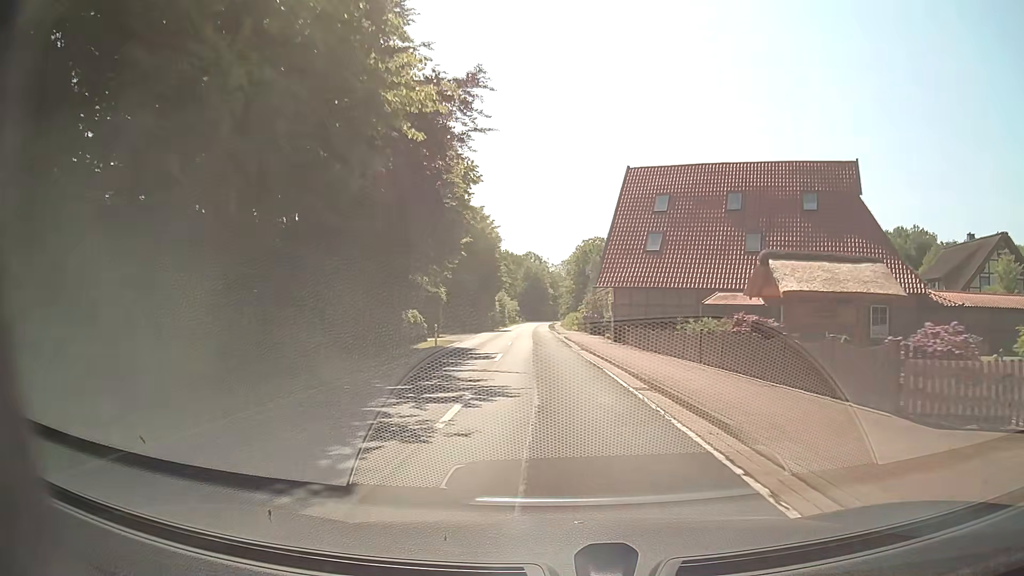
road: secondary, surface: asphalt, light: Day
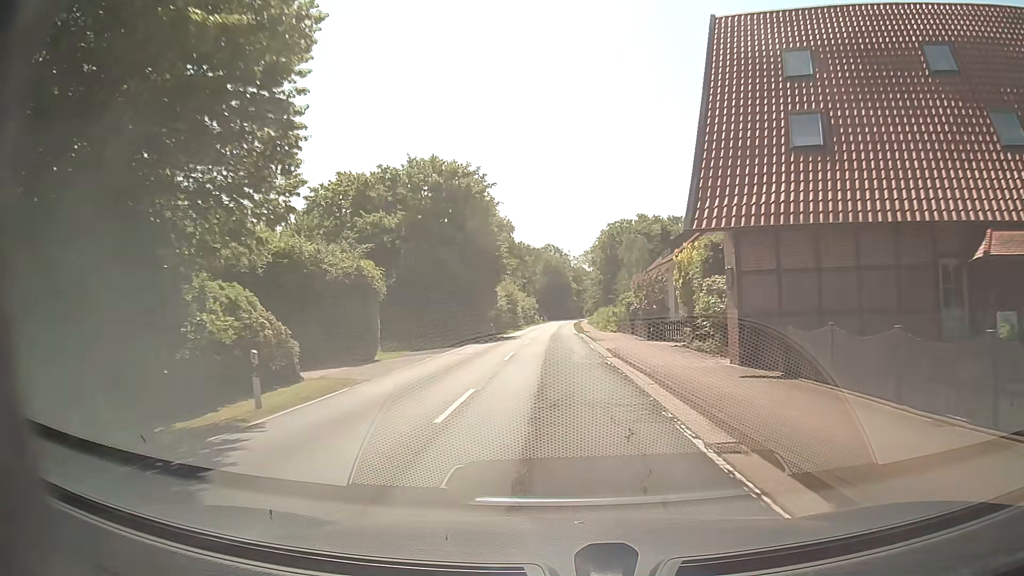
(-0.4, +23.7) m; -2°
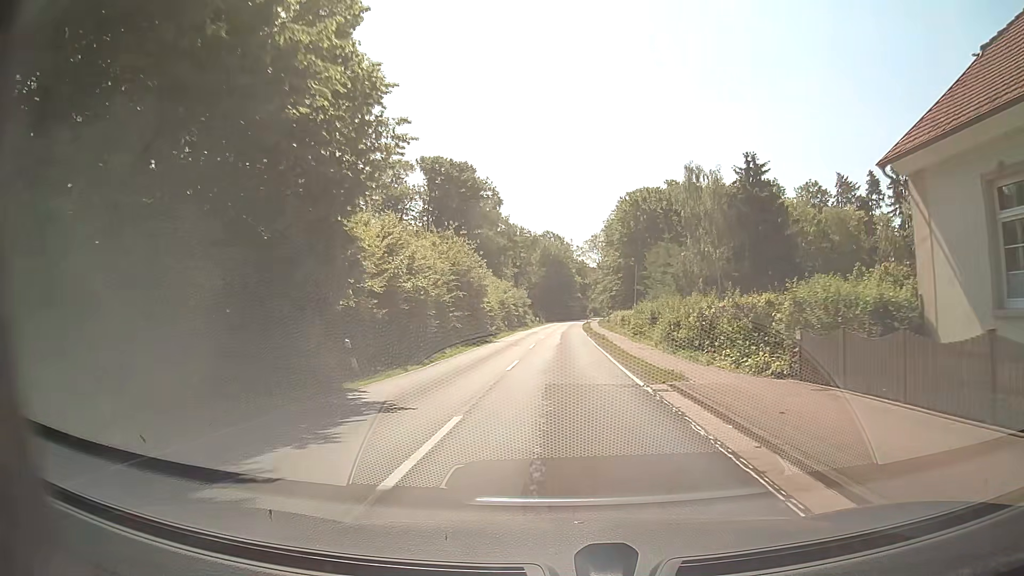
(-0.4, +39.5) m; 0°
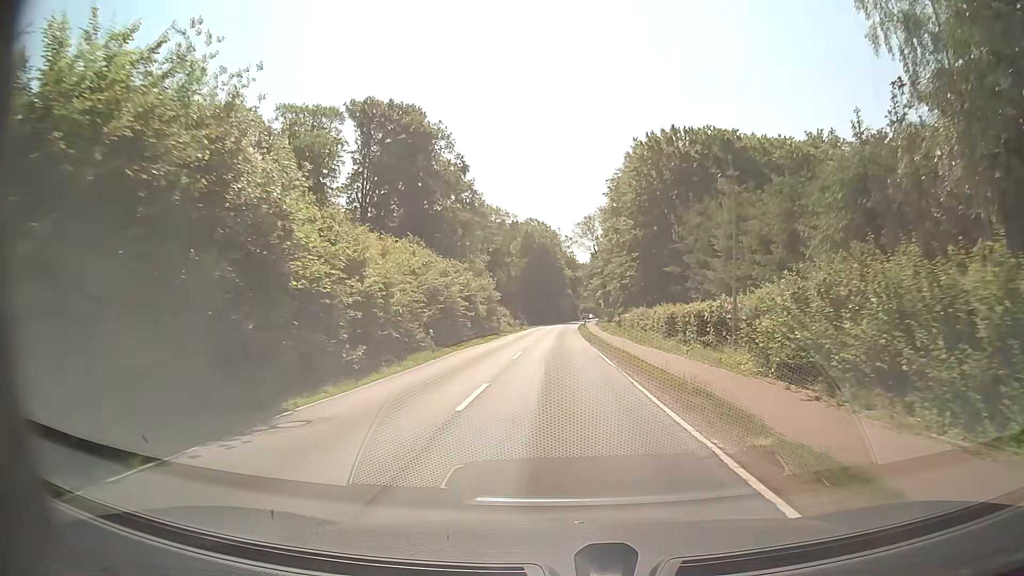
(+0.4, +31.8) m; +2°
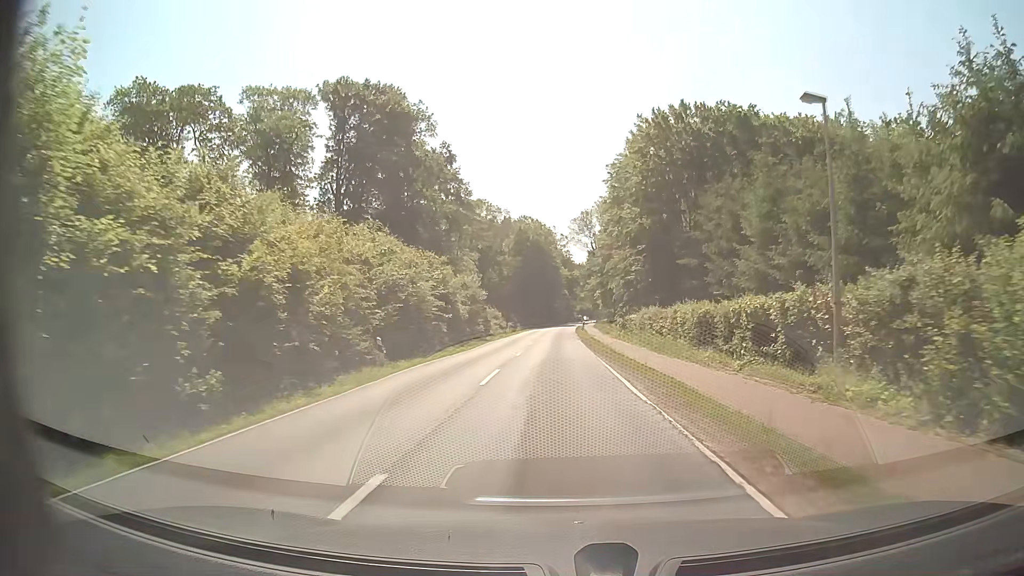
(0.0, +7.9) m; 0°
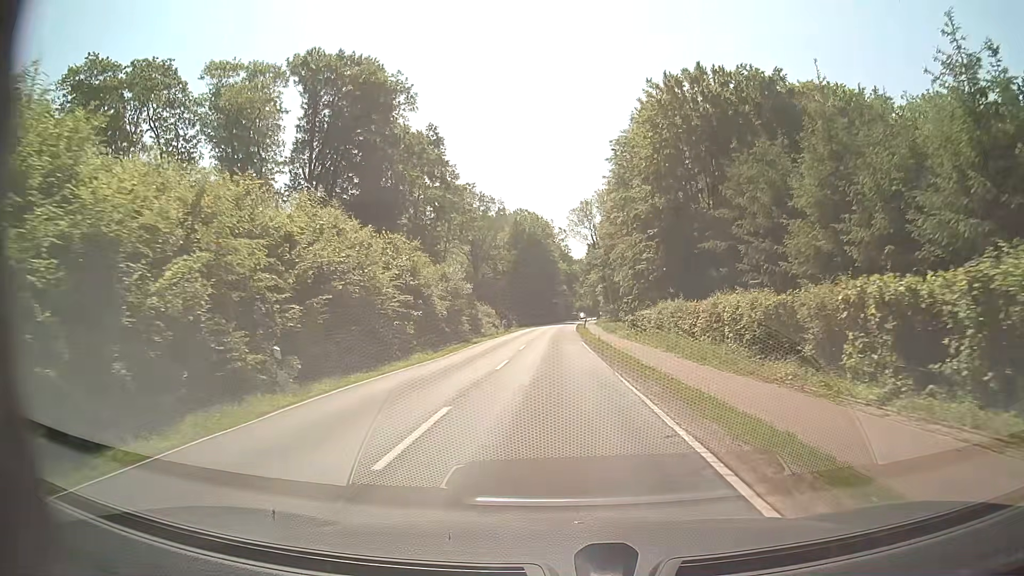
(0.0, +8.0) m; 0°
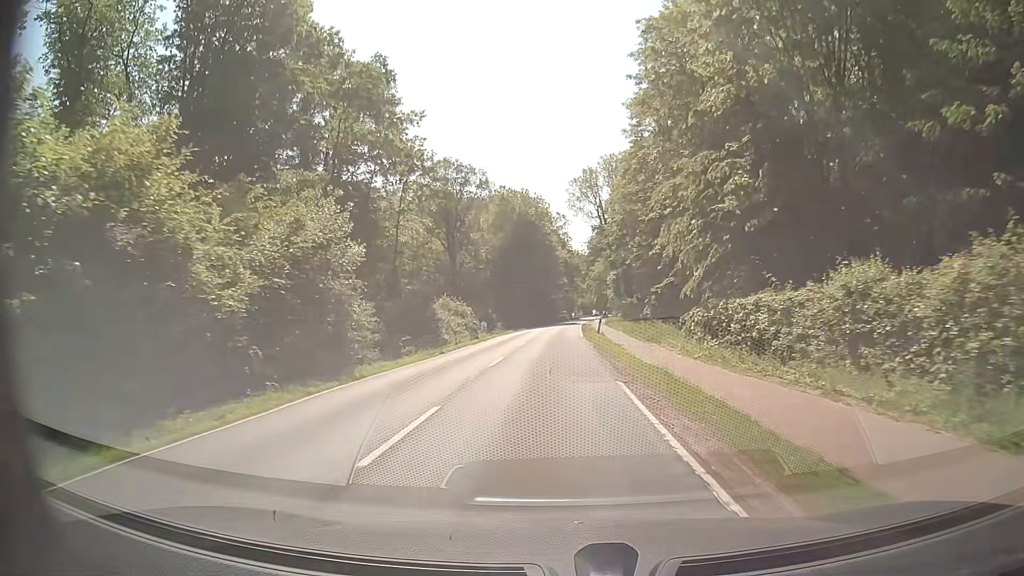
(+0.2, +23.9) m; 0°
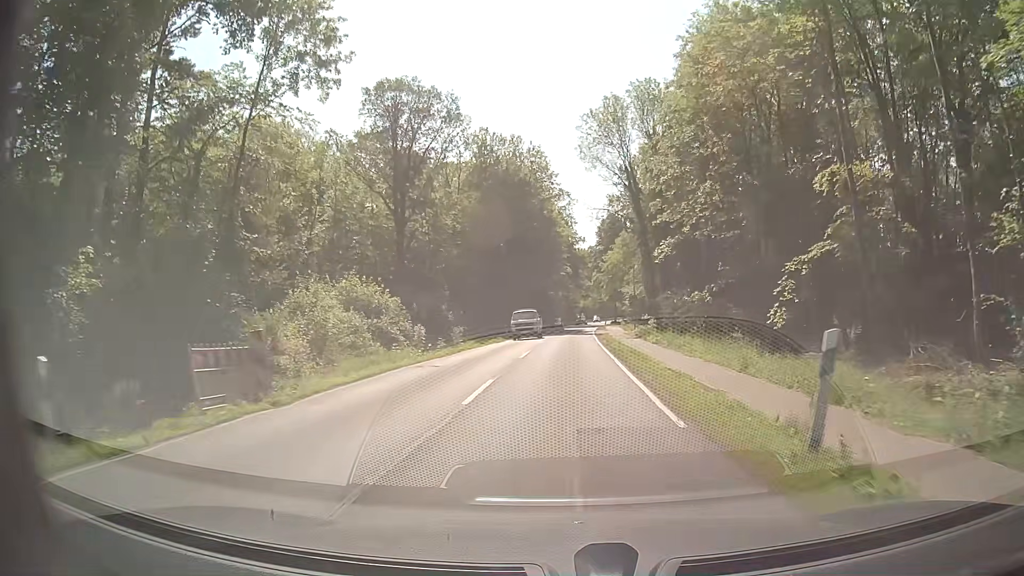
(-0.2, +31.7) m; 0°
(0, +10) (0, +20) (+1, +30) (+1, +40) (+2, +50) (+2, +60) (+3, +70) (+4, +80) (+5, +90) (+6, +100) m
